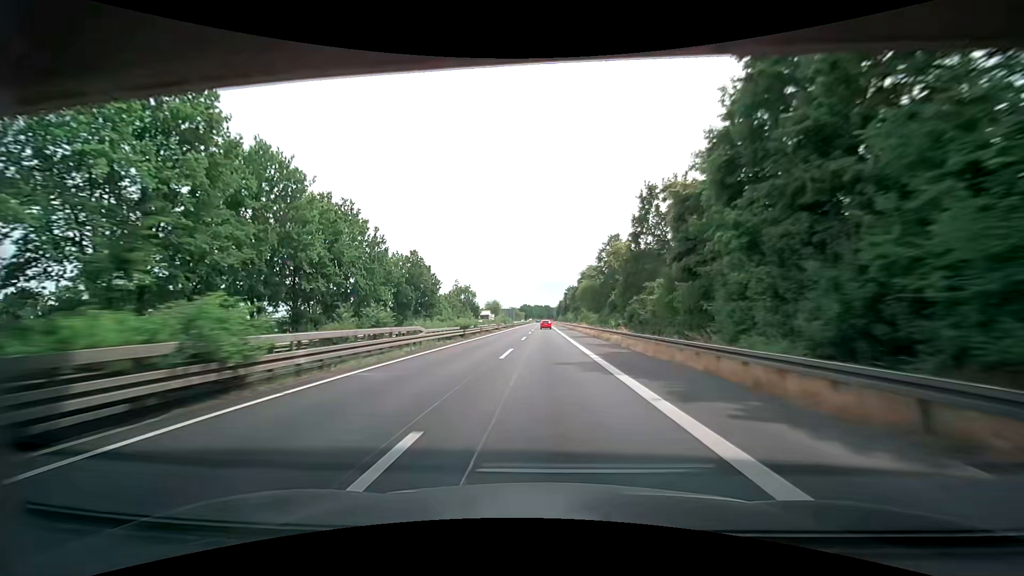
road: trunk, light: Day
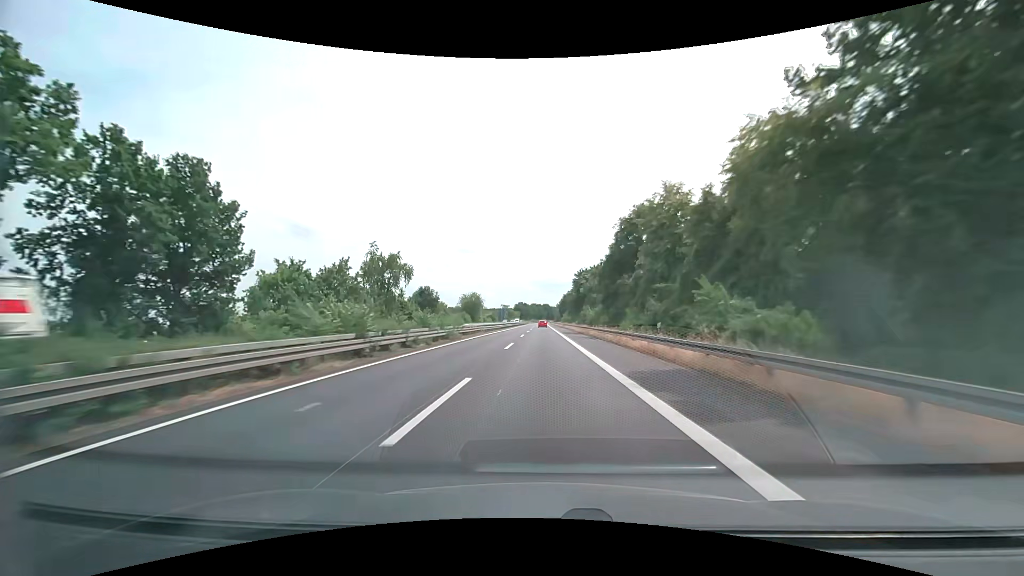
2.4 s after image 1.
(0.0, +66.4) m; 0°
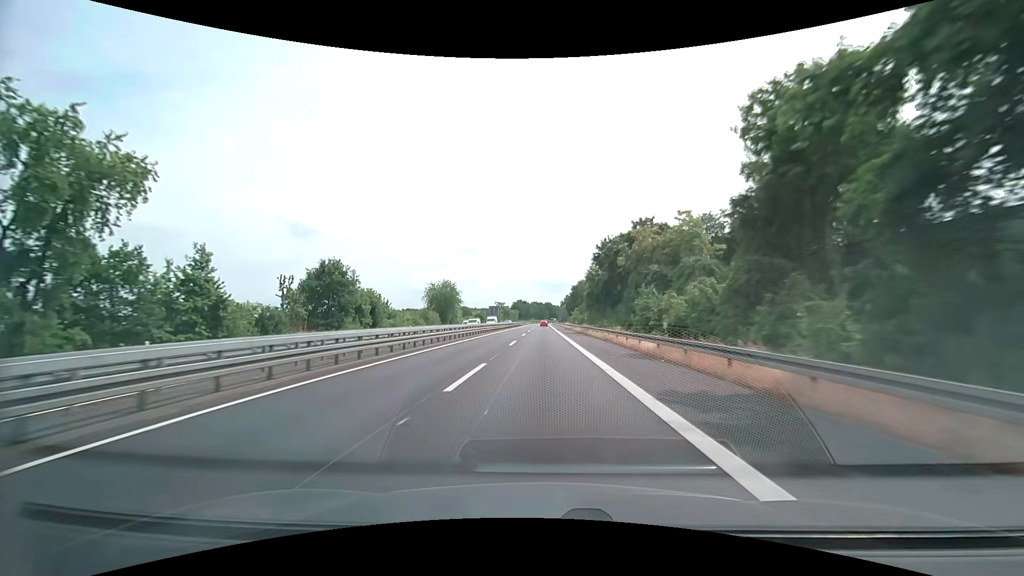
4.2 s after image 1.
(0.0, +49.8) m; 0°
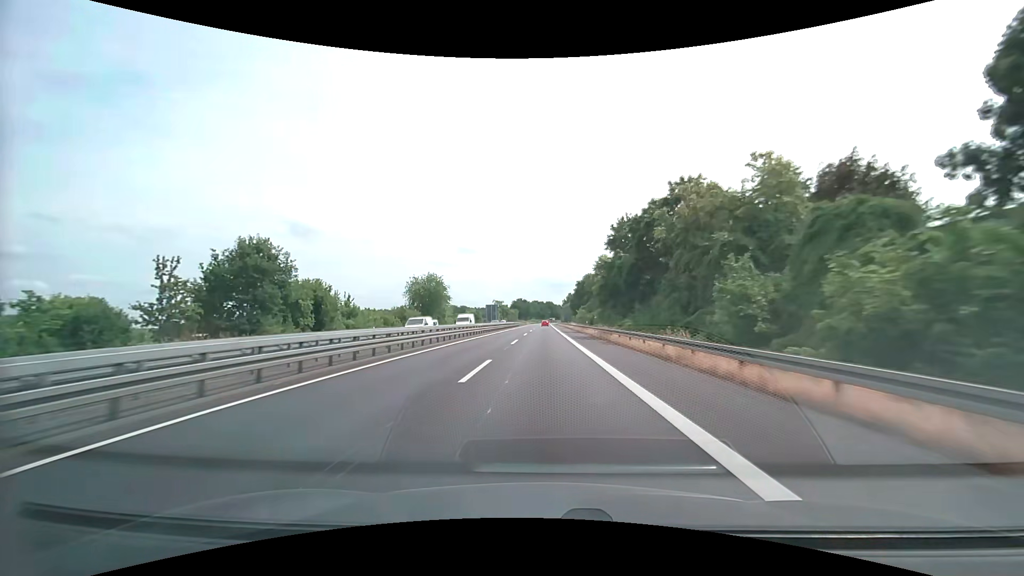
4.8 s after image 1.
(0.0, +16.6) m; 0°
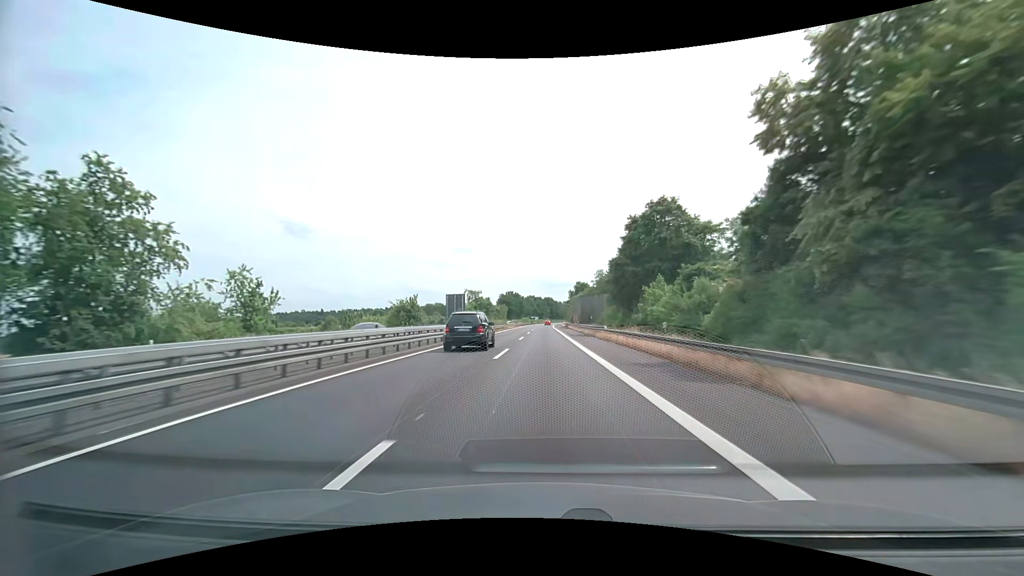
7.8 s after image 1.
(+0.2, +83.0) m; 0°
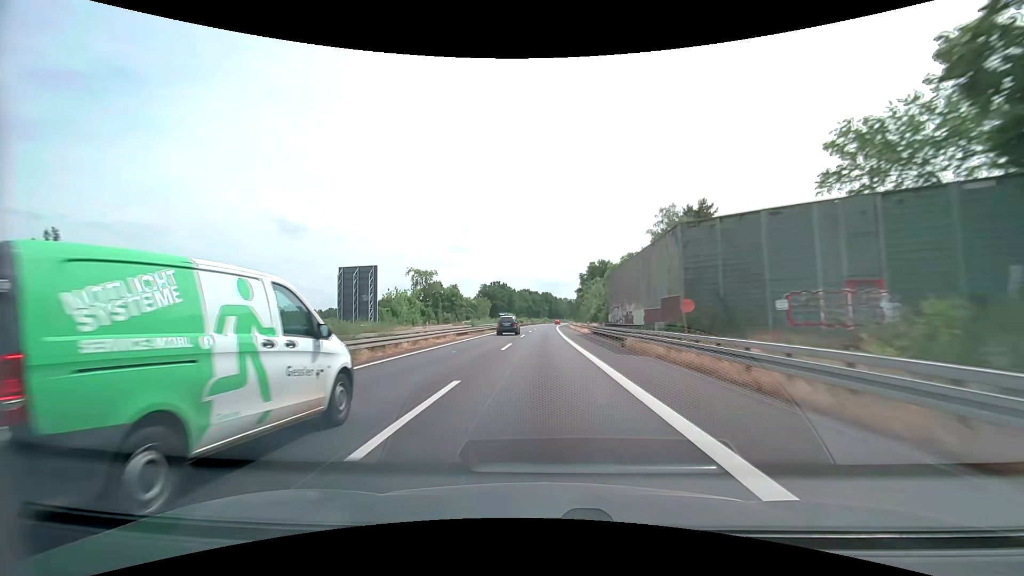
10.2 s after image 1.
(+0.3, +66.4) m; 0°
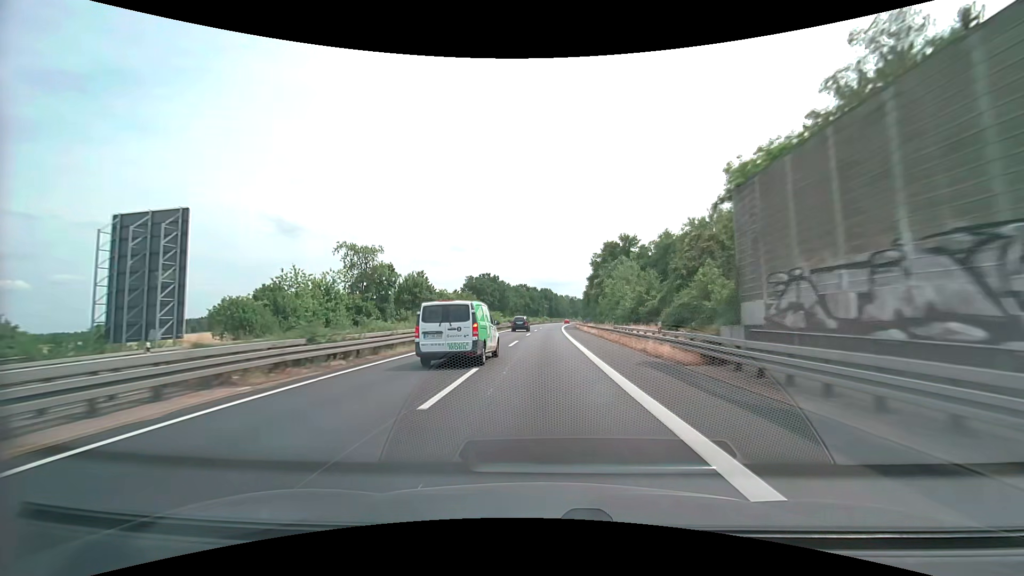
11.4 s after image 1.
(0.0, +33.2) m; 0°
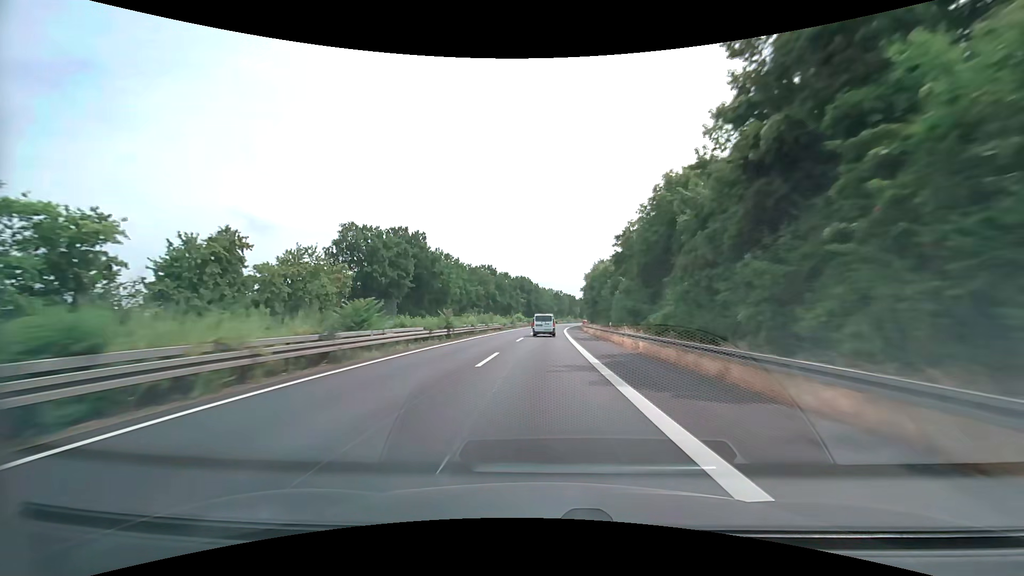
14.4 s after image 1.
(+1.4, +83.0) m; +2°
(0, +10) (0, +20) (0, +30) (0, +40) (+1, +50) (+1, +60) (+1, +70) (+2, +80) (+2, +90) (+3, +100) m
